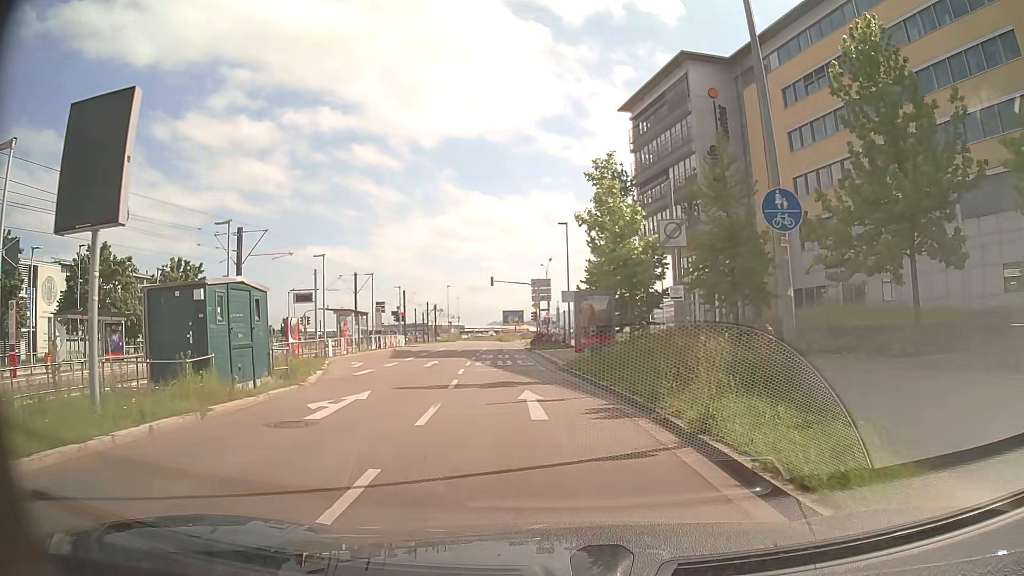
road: secondary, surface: asphalt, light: Day
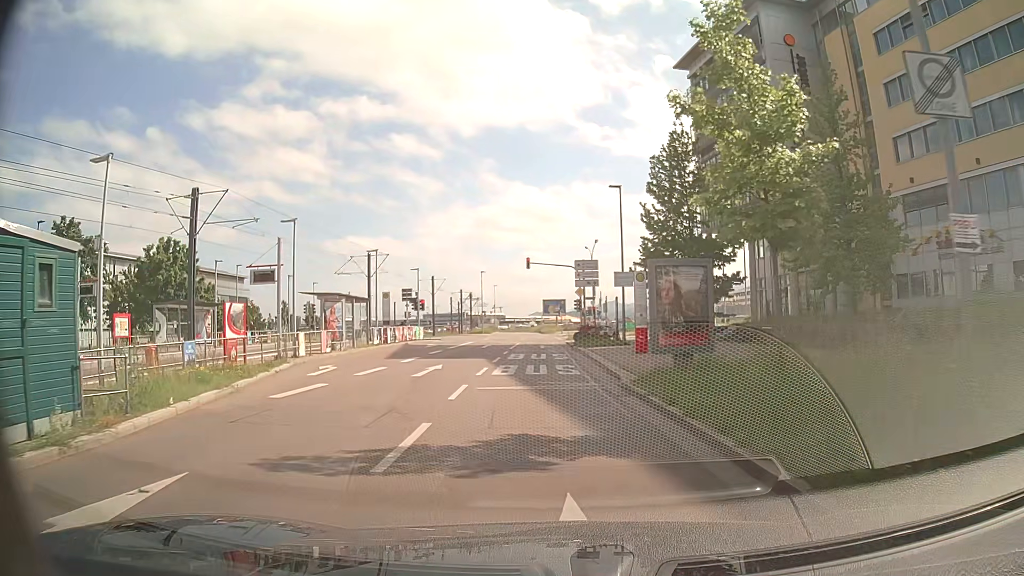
(-0.3, +9.4) m; -4°
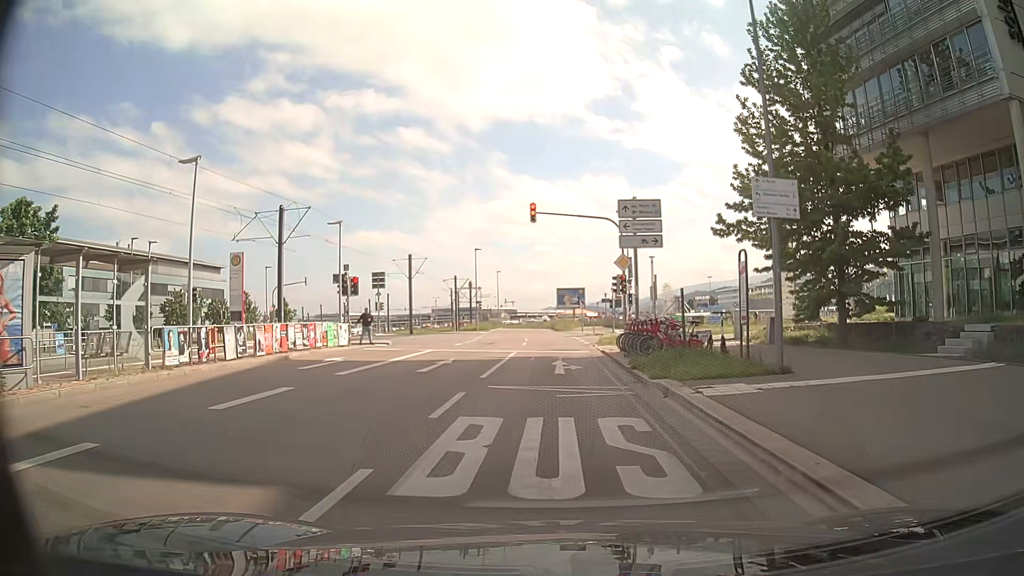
(-0.5, +21.2) m; -3°
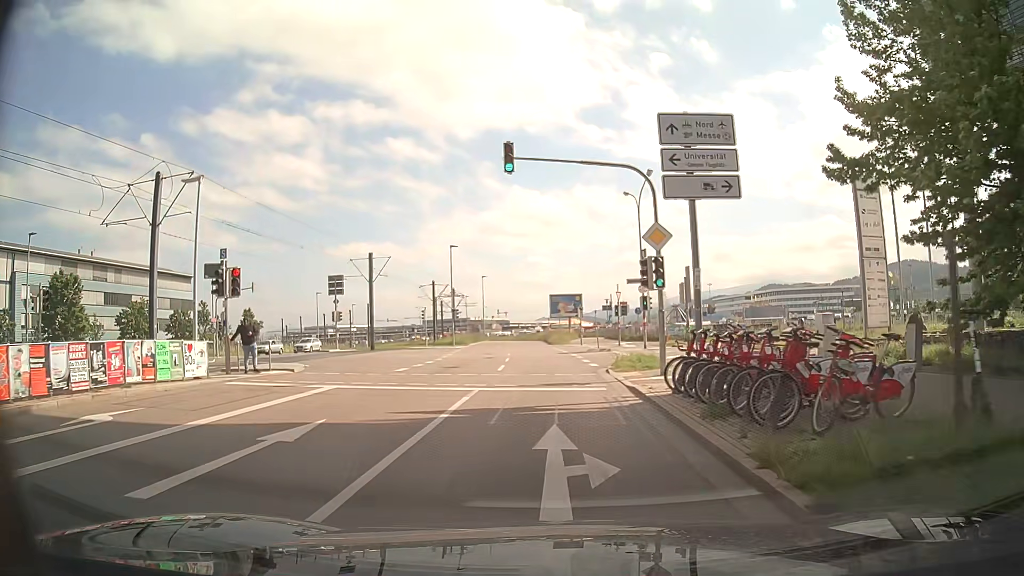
(+0.4, +11.8) m; +2°
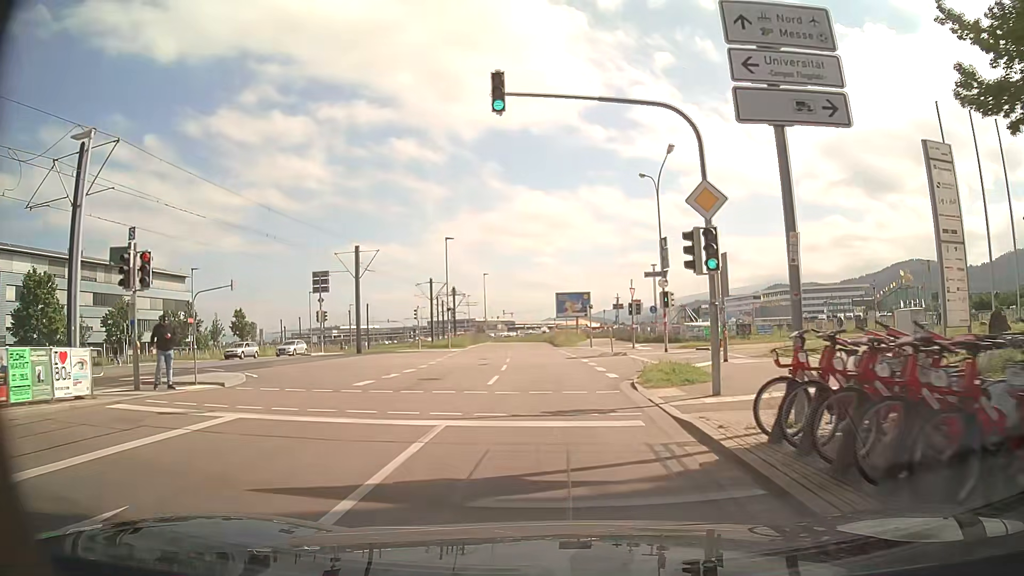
(0.0, +5.4) m; -1°
(0, +10) (0, +20) (0, +30) (0, +40) (-1, +50) (-1, +60) (-1, +70) (-2, +80) (-2, +90) (-4, +100) m
